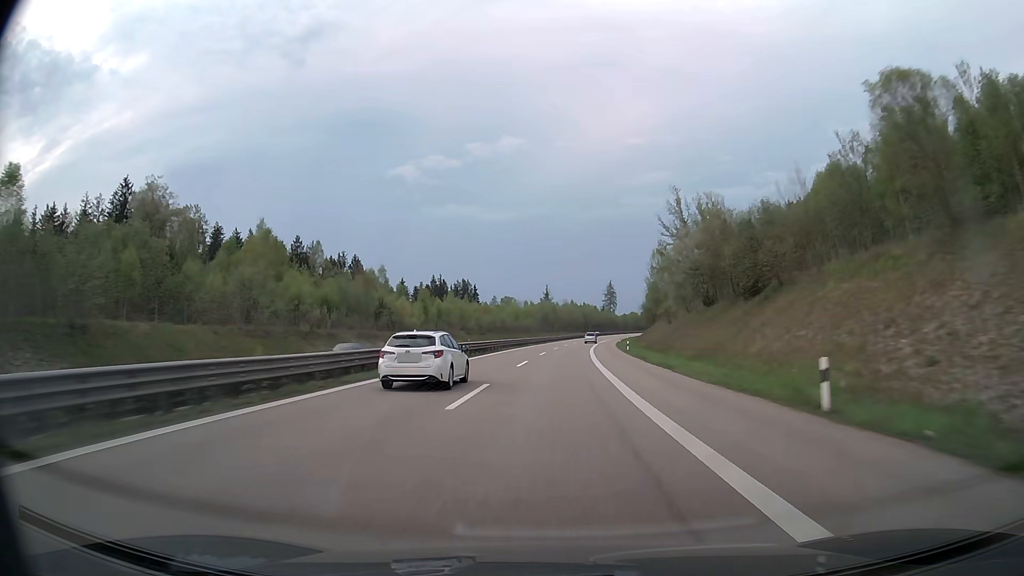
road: trunk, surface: asphalt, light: Day
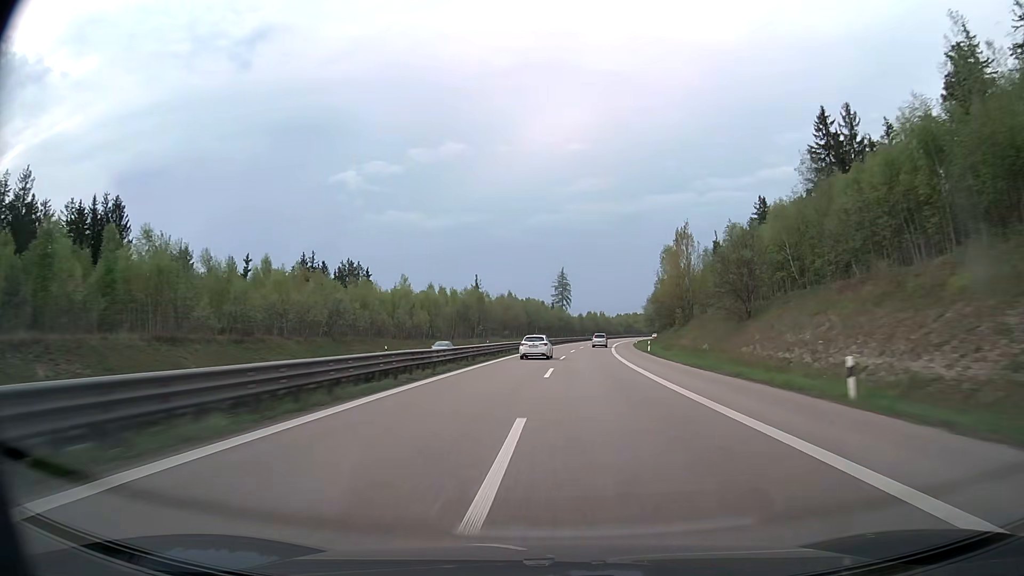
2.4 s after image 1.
(+4.2, +96.6) m; +5°
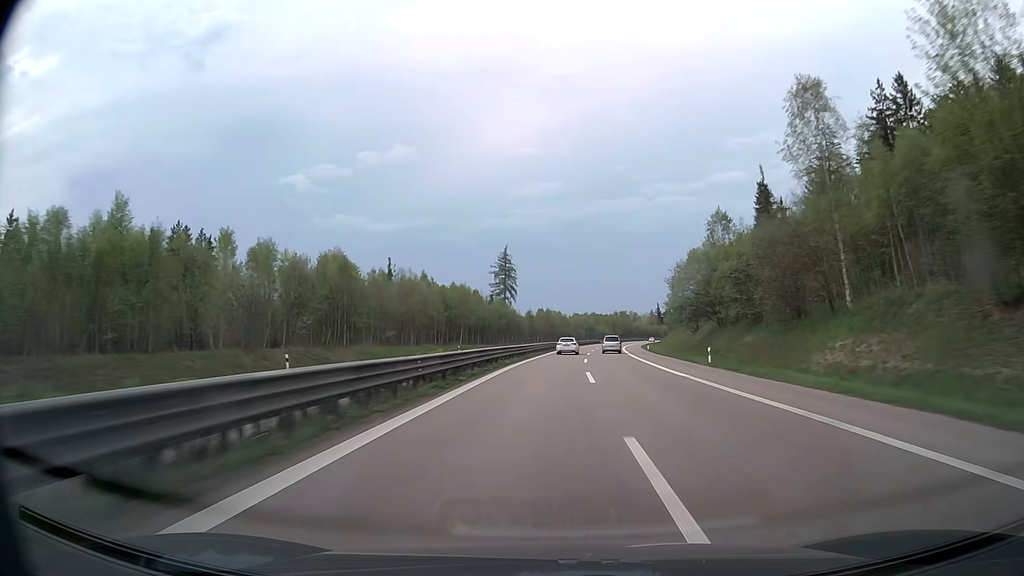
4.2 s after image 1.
(+2.8, +73.5) m; +5°
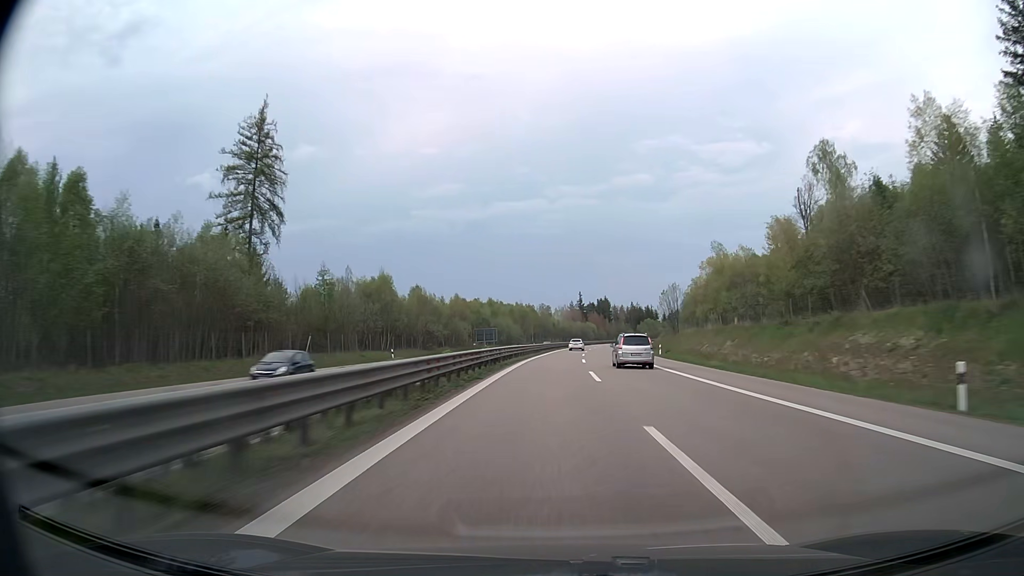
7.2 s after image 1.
(+9.6, +123.9) m; +8°
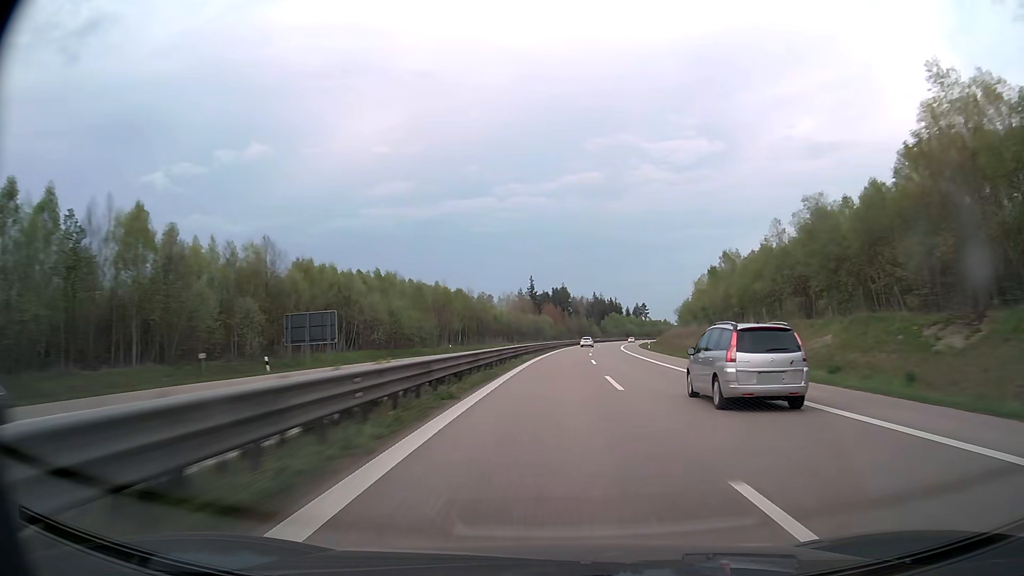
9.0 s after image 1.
(+2.7, +75.8) m; +4°
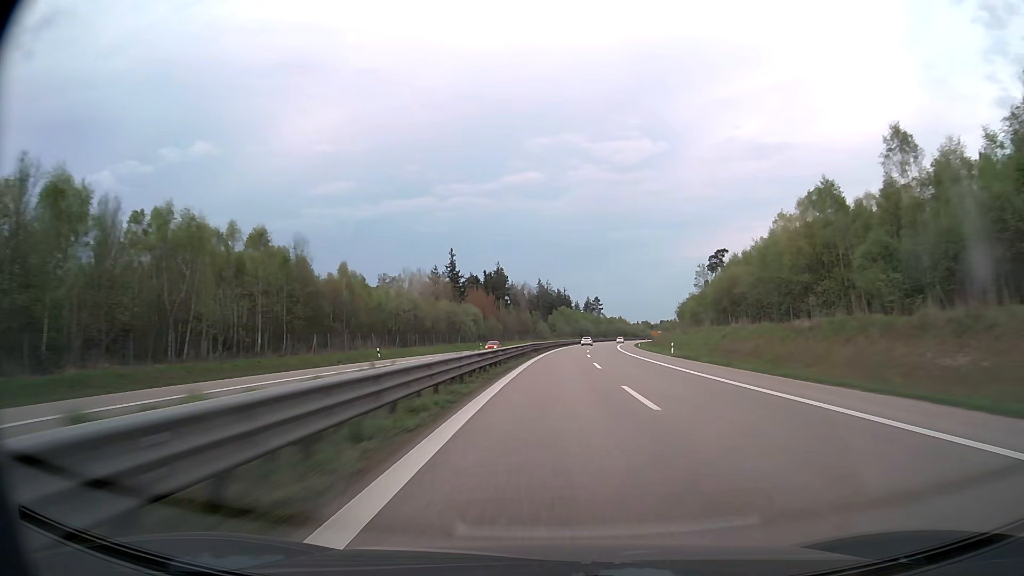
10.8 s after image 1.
(+3.2, +76.7) m; +5°
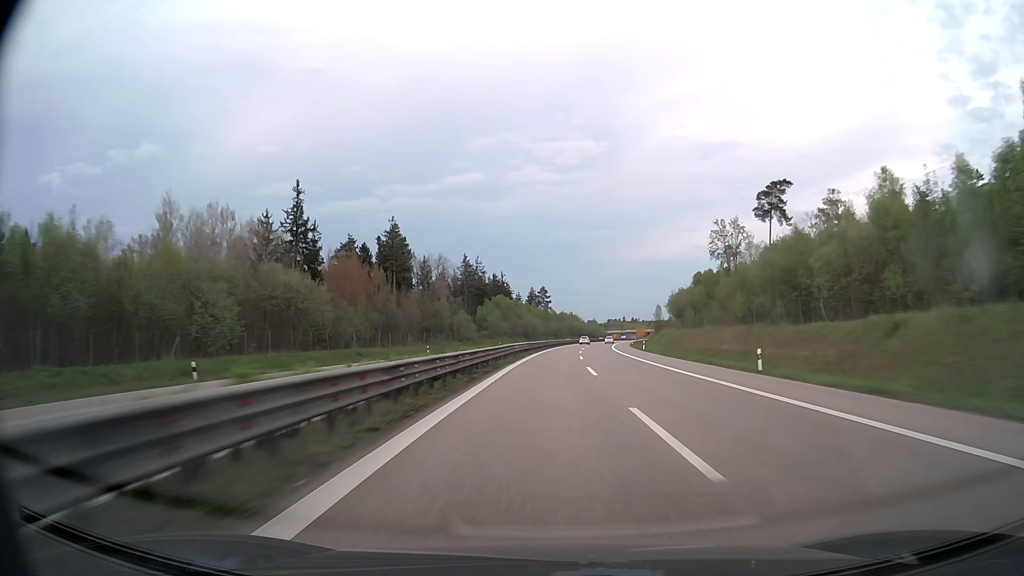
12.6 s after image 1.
(+3.5, +77.6) m; +5°
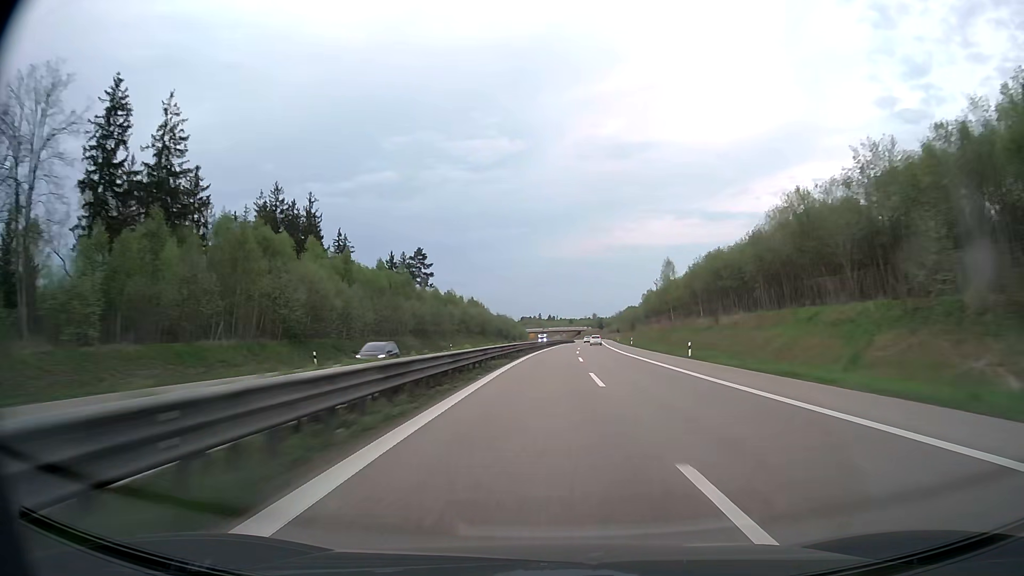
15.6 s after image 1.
(+8.6, +131.0) m; +7°
(0, +10) (0, +20) (0, +30) (+1, +40) (+1, +50) (+1, +60) (+2, +70) (+3, +80) (+3, +90) (+4, +100) m
